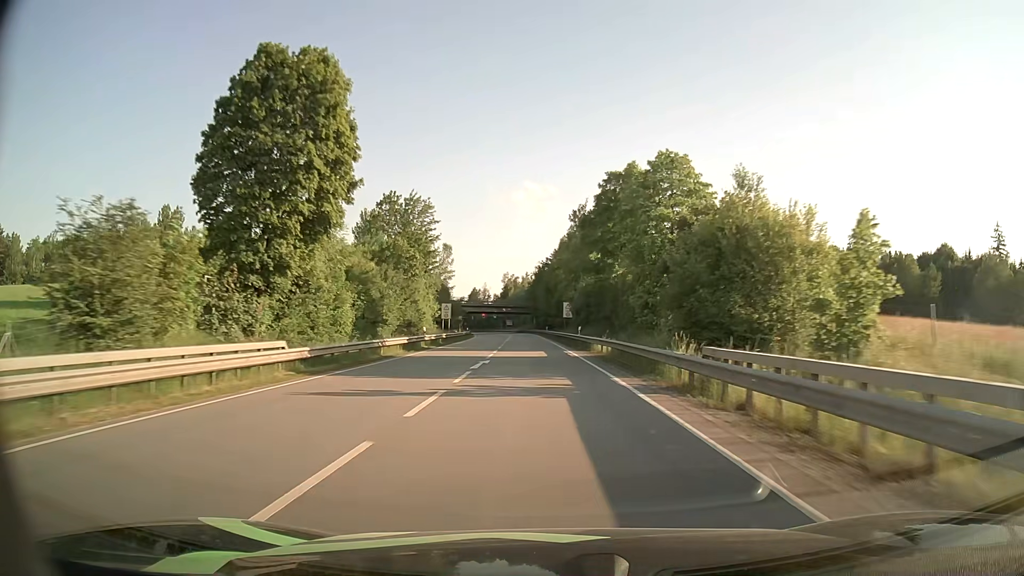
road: primary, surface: asphalt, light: Day
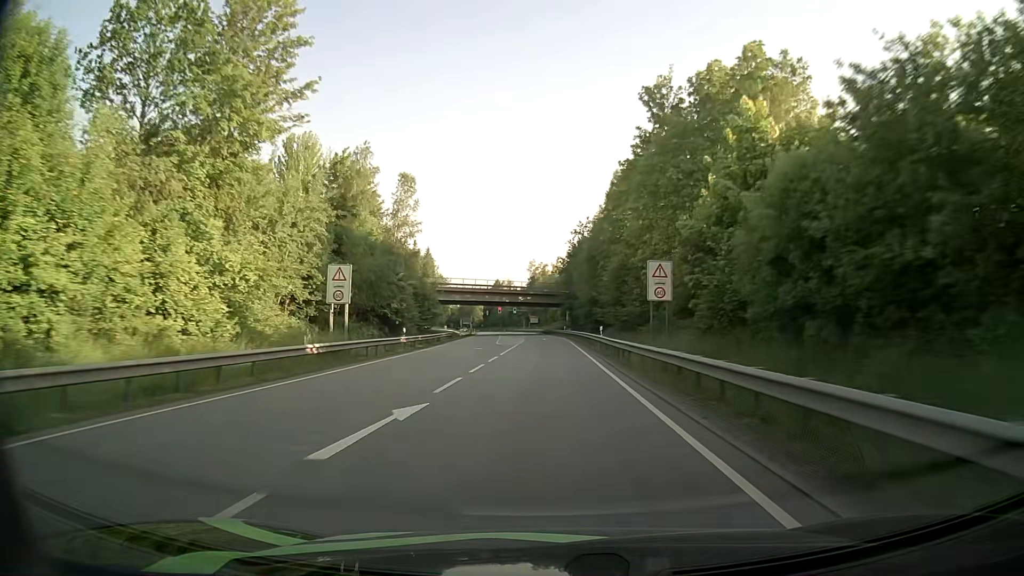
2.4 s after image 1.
(-1.2, +57.1) m; -3°
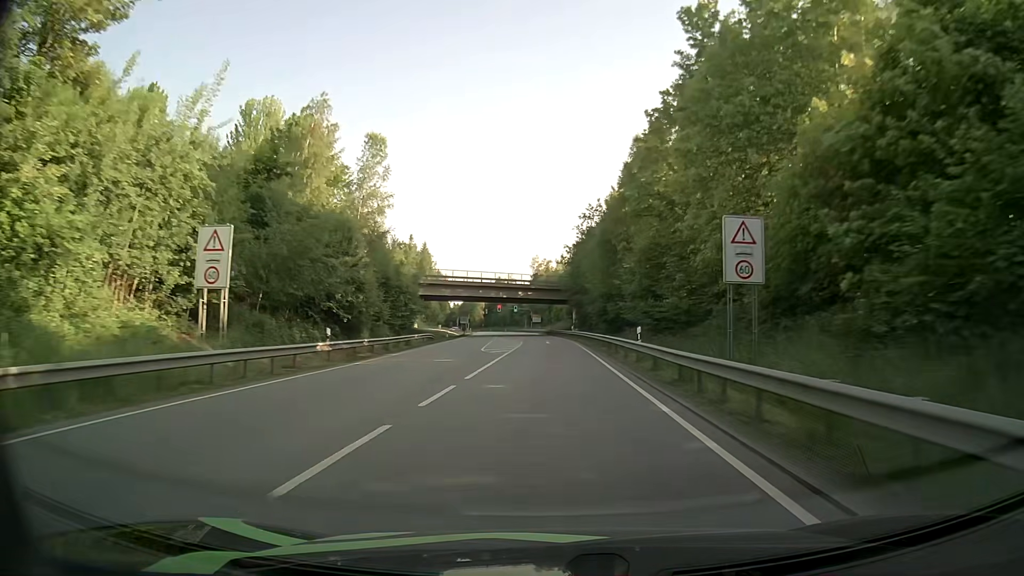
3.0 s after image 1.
(-0.1, +14.3) m; -1°
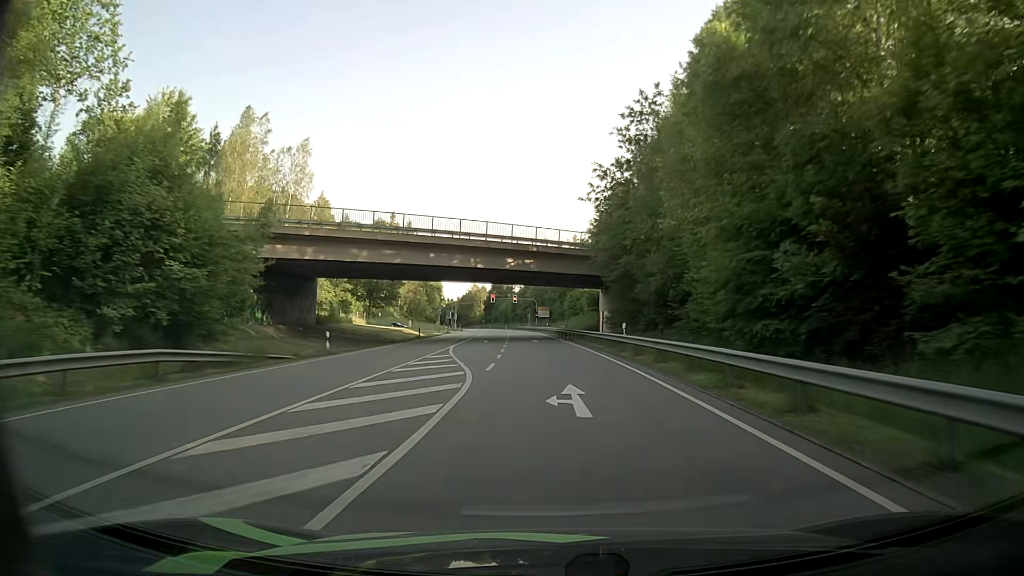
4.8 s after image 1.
(-0.2, +41.8) m; -1°
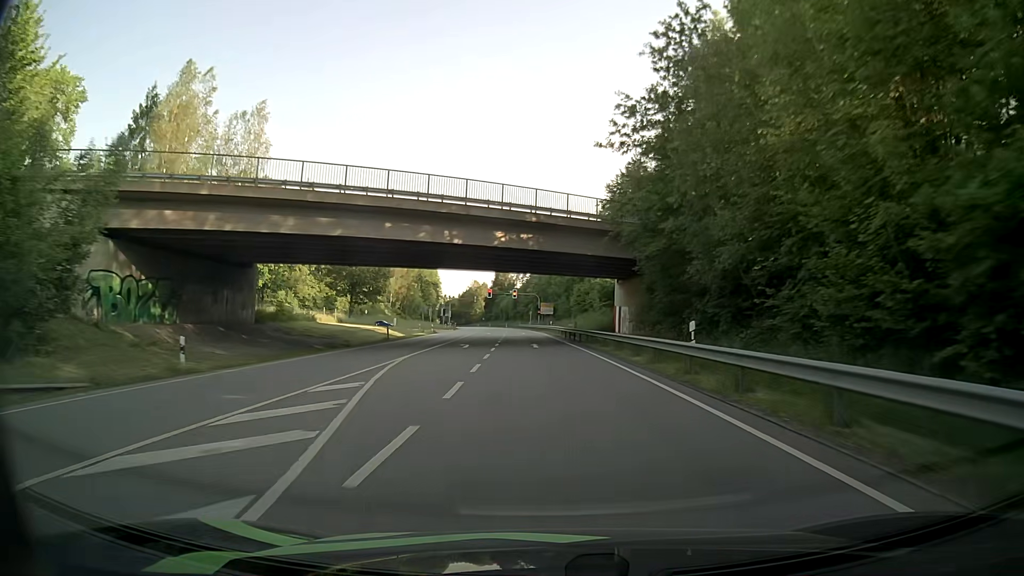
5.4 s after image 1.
(0.0, +13.3) m; 0°
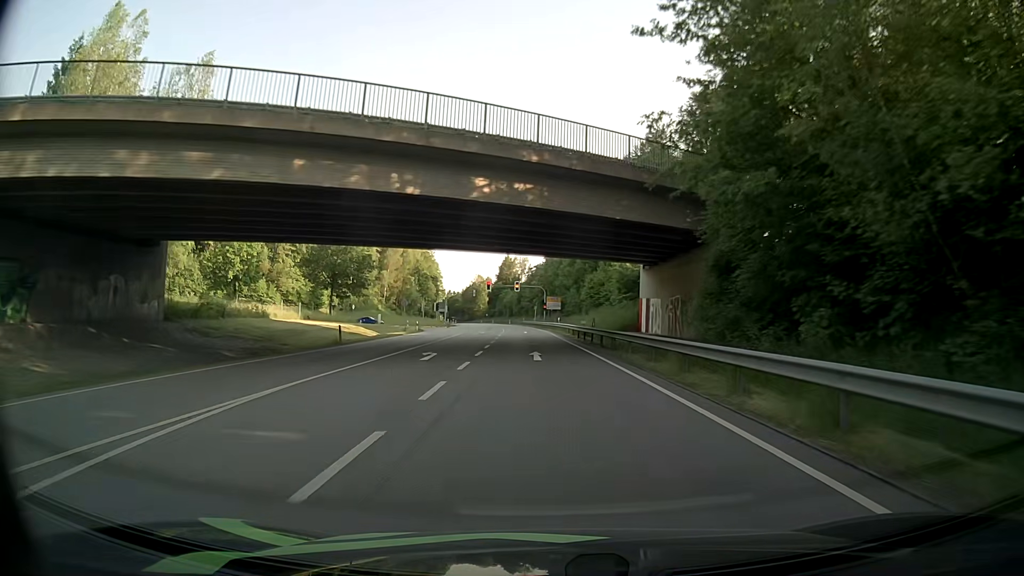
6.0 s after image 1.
(-0.1, +12.4) m; -1°
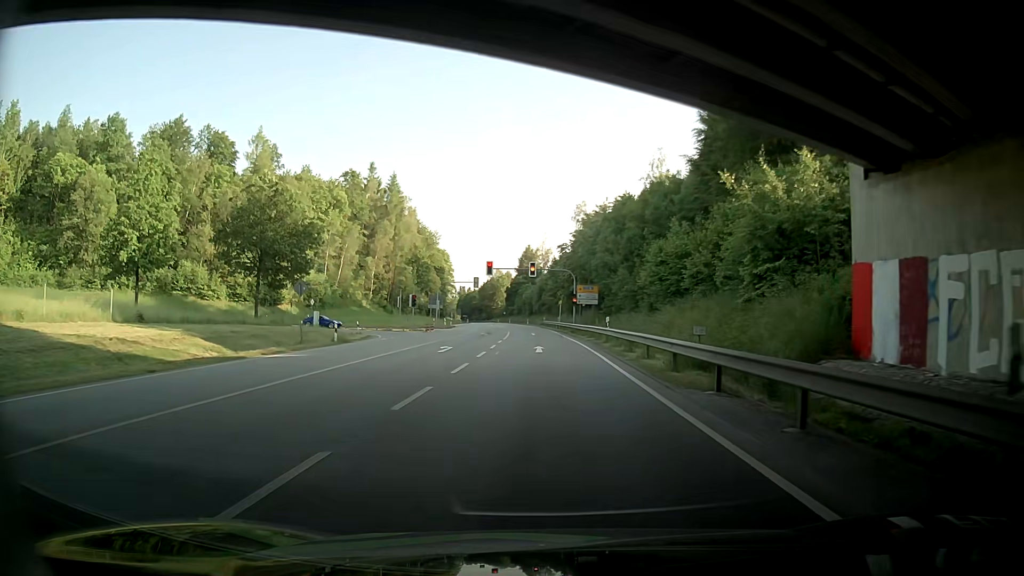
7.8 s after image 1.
(-0.3, +30.6) m; +2°
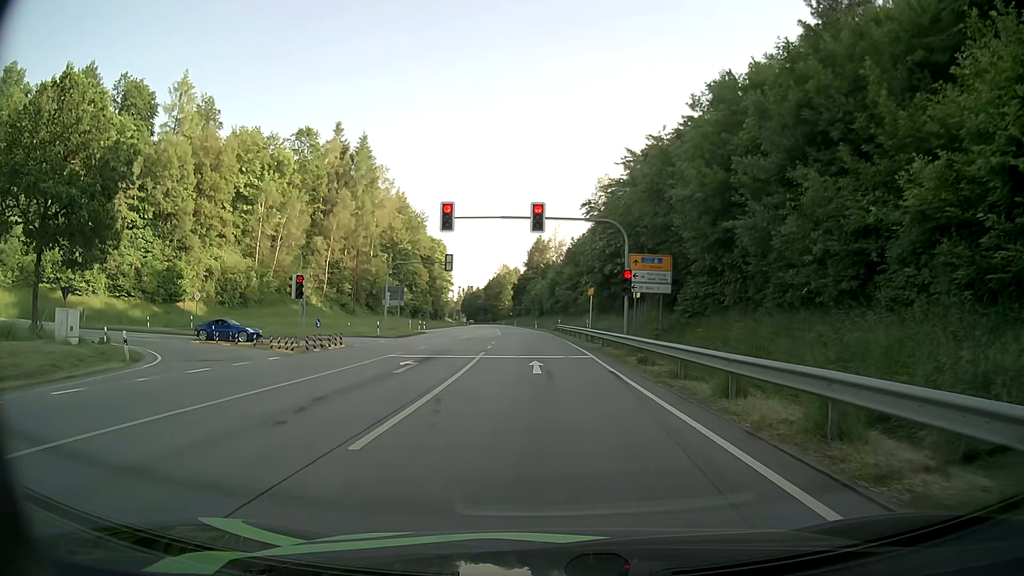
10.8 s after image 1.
(-2.4, +31.6) m; -4°
